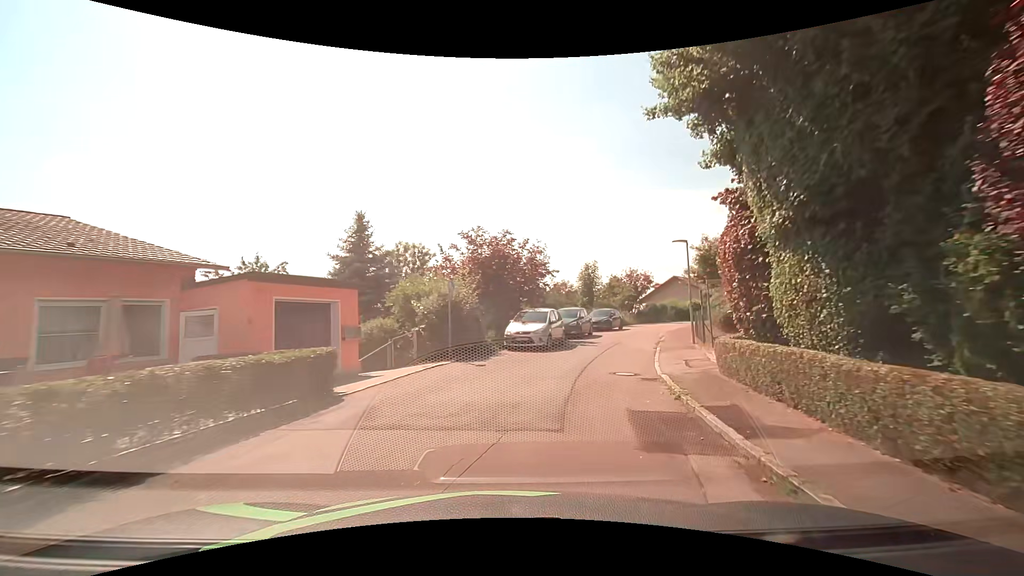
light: Day
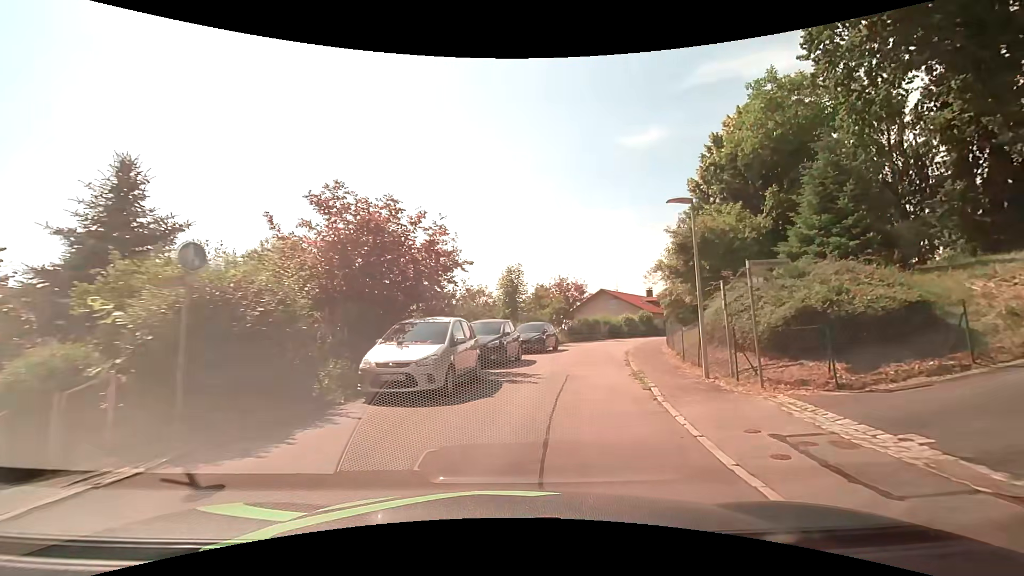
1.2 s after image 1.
(+0.9, +9.5) m; +10°
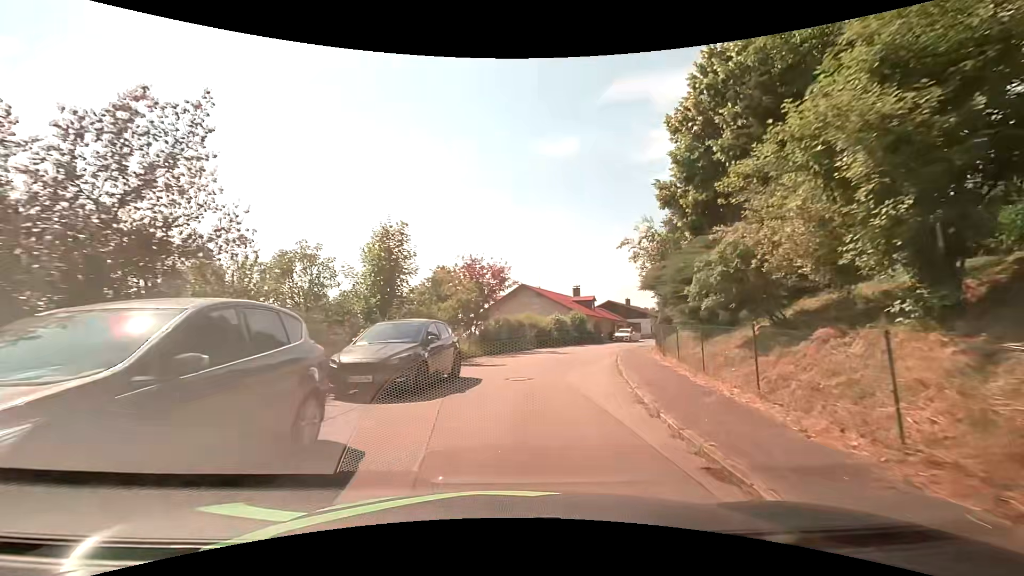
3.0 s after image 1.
(+1.2, +13.9) m; +10°
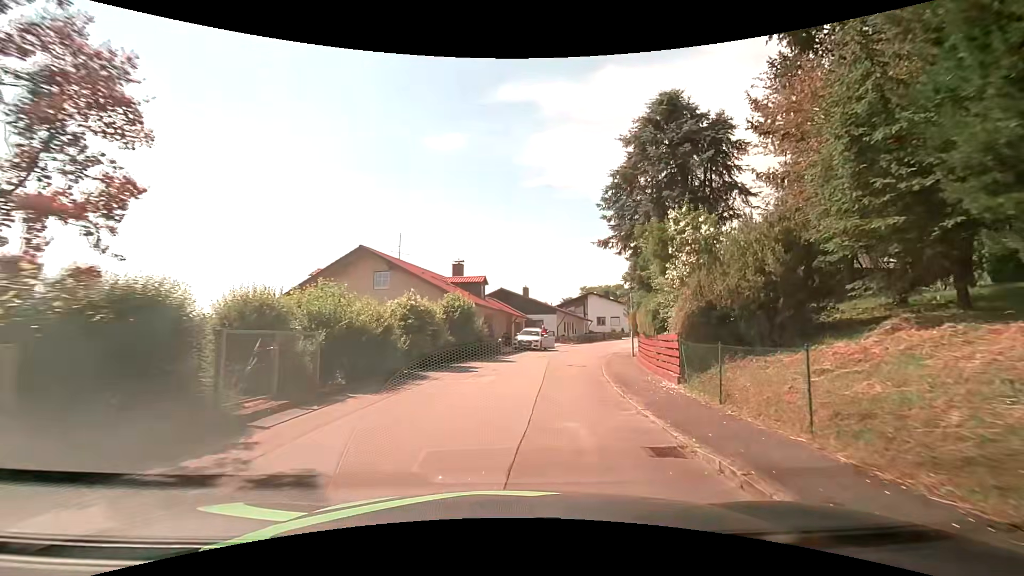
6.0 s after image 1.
(+2.9, +22.9) m; +14°
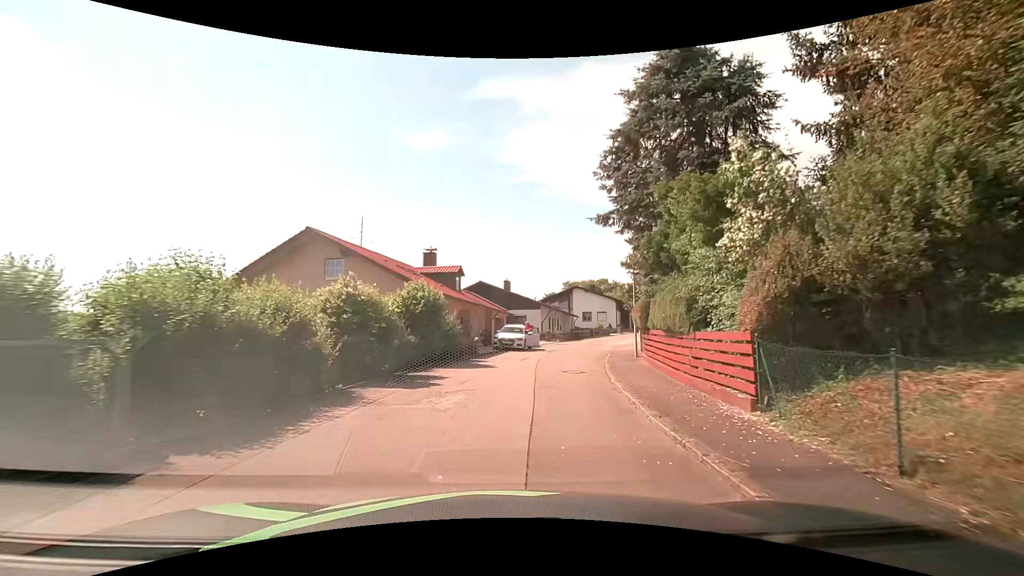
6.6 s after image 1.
(+0.1, +4.8) m; +2°
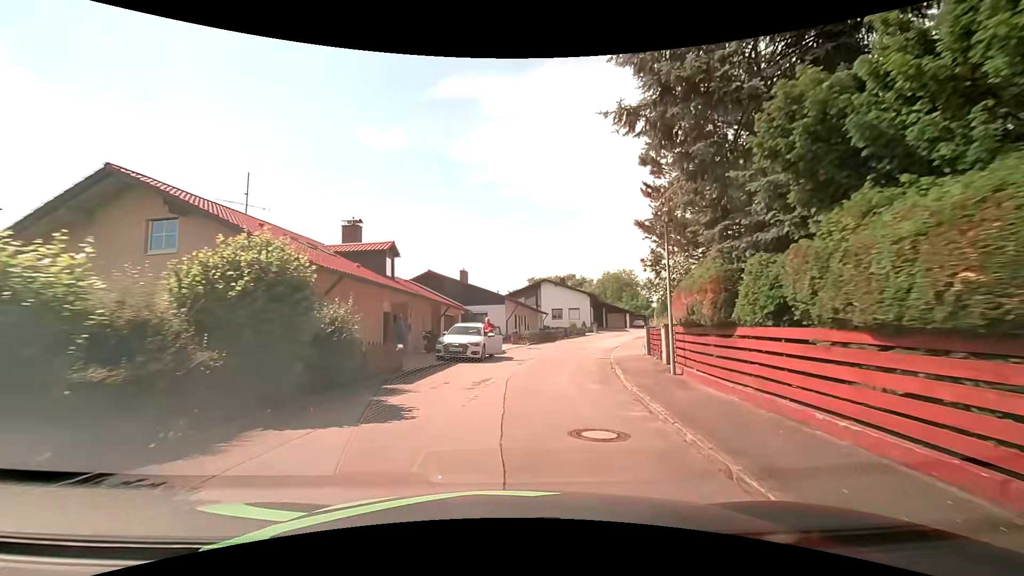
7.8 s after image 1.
(+0.4, +9.7) m; +4°
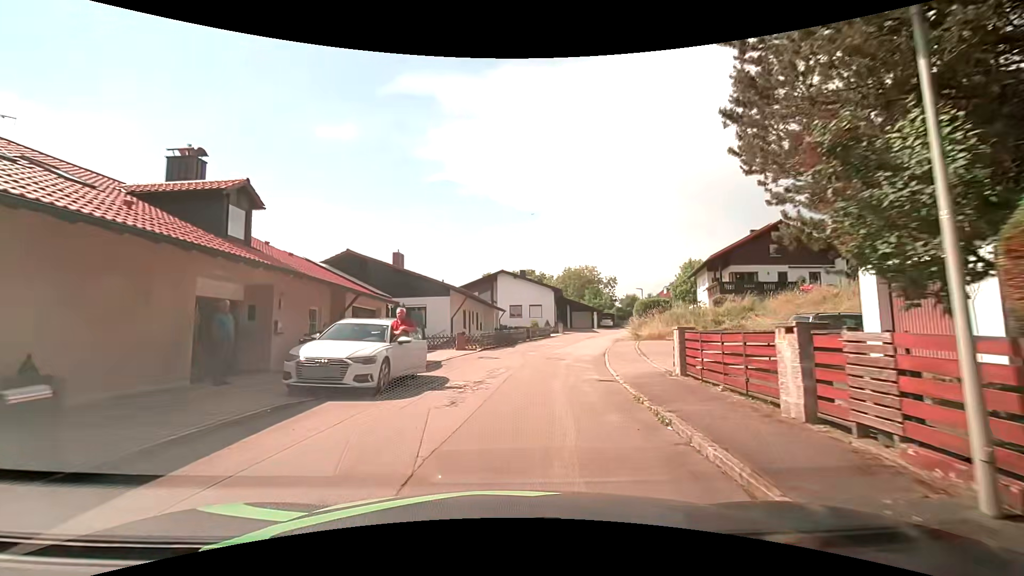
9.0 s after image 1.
(+0.5, +9.7) m; +5°
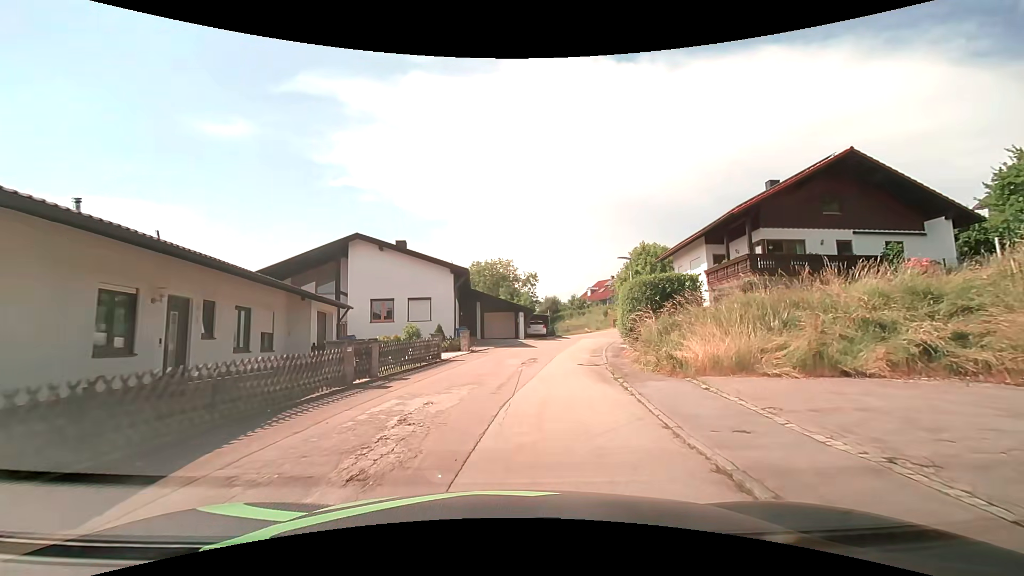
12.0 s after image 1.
(+2.7, +24.0) m; +11°
(0, +10) (+1, +20) (+3, +30) (+5, +40) (+8, +49) (+13, +58) (+20, +65) (+28, +71) (+36, +76) (+44, +82) m
